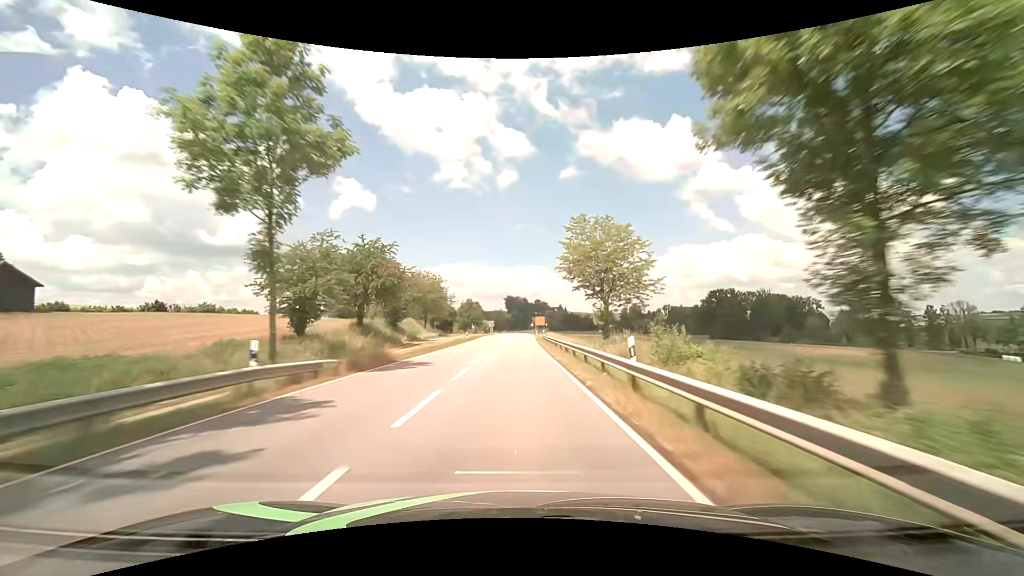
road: secondary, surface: asphalt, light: Day
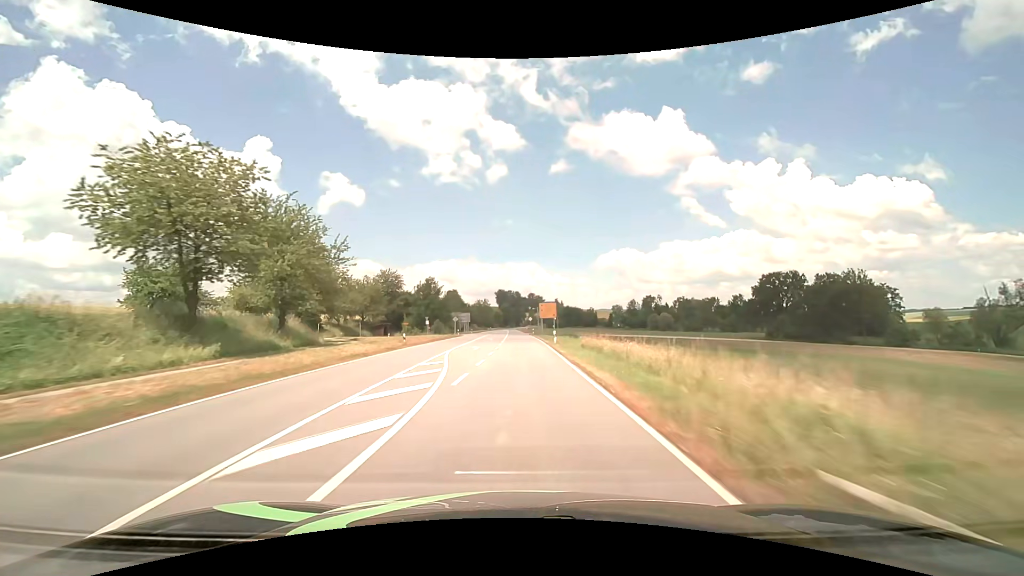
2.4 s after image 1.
(+0.5, +64.1) m; +1°
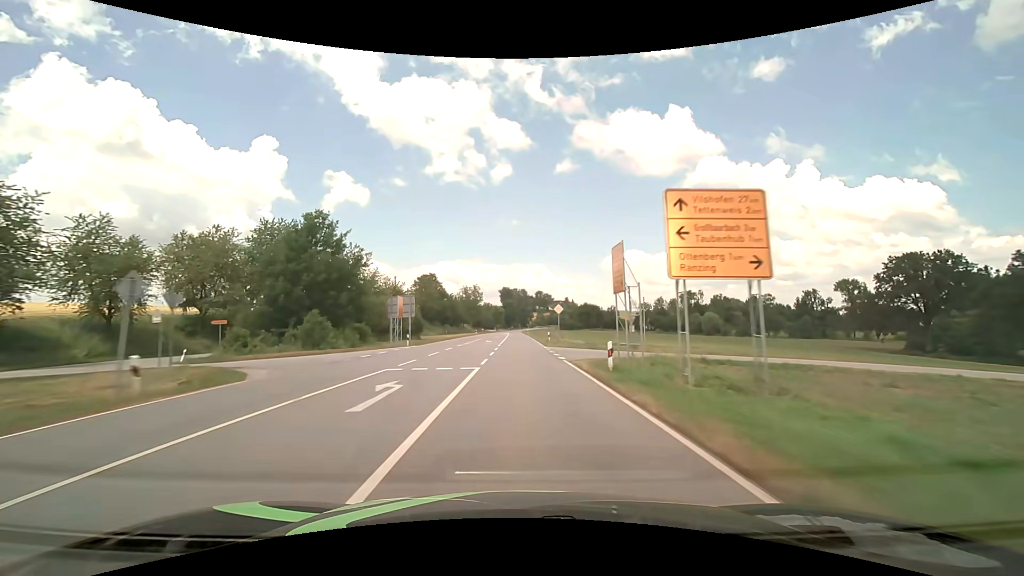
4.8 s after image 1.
(-0.4, +63.1) m; -1°
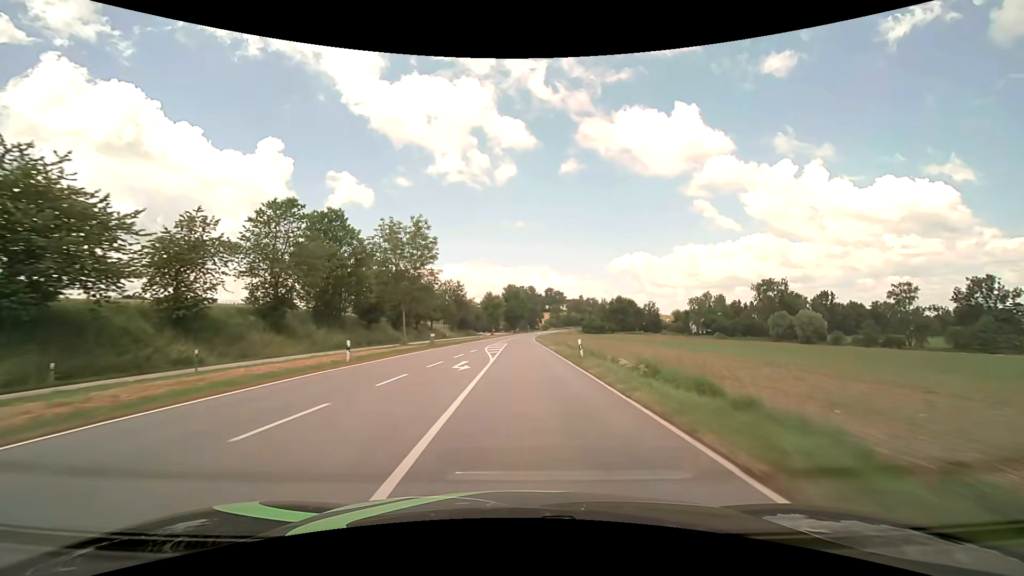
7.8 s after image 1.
(-0.7, +75.6) m; -1°
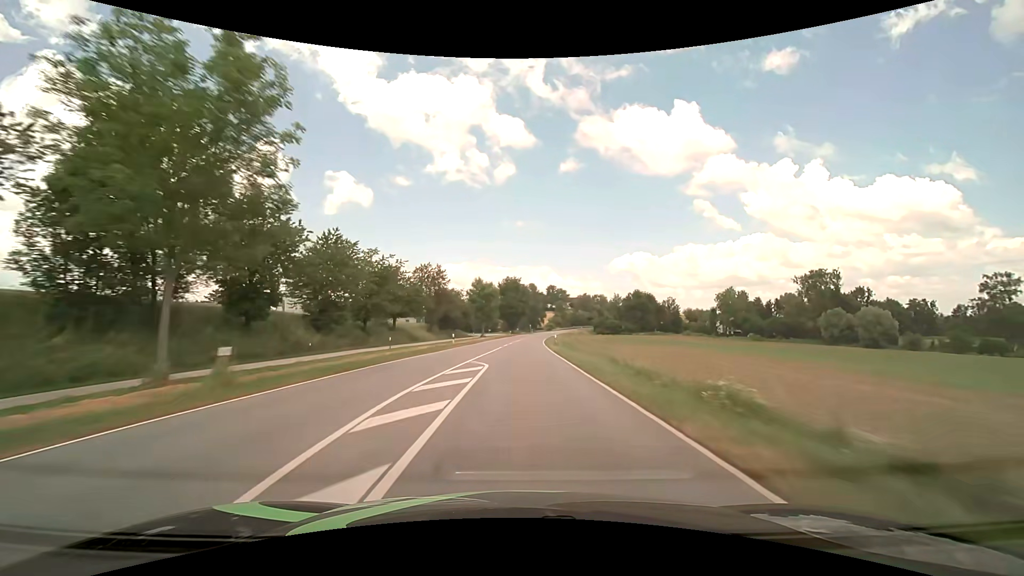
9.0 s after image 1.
(0.0, +30.3) m; 0°
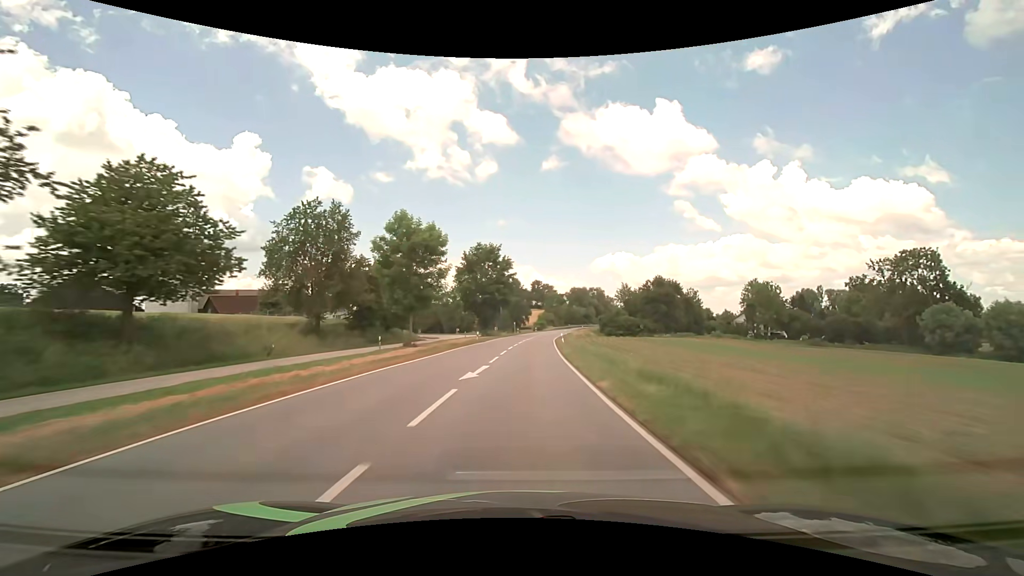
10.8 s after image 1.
(+0.5, +45.5) m; +2°
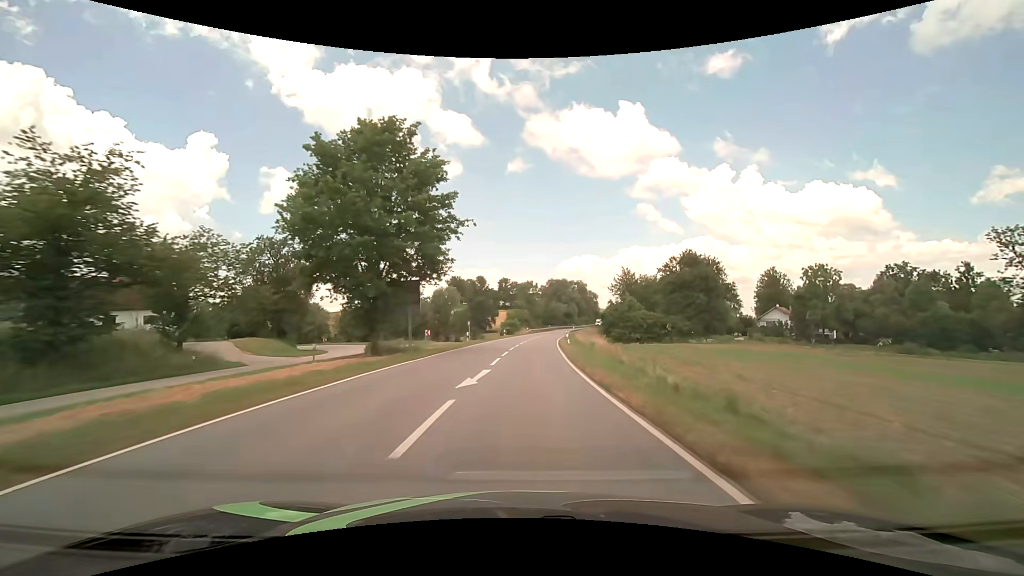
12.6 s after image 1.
(+1.4, +44.6) m; +4°
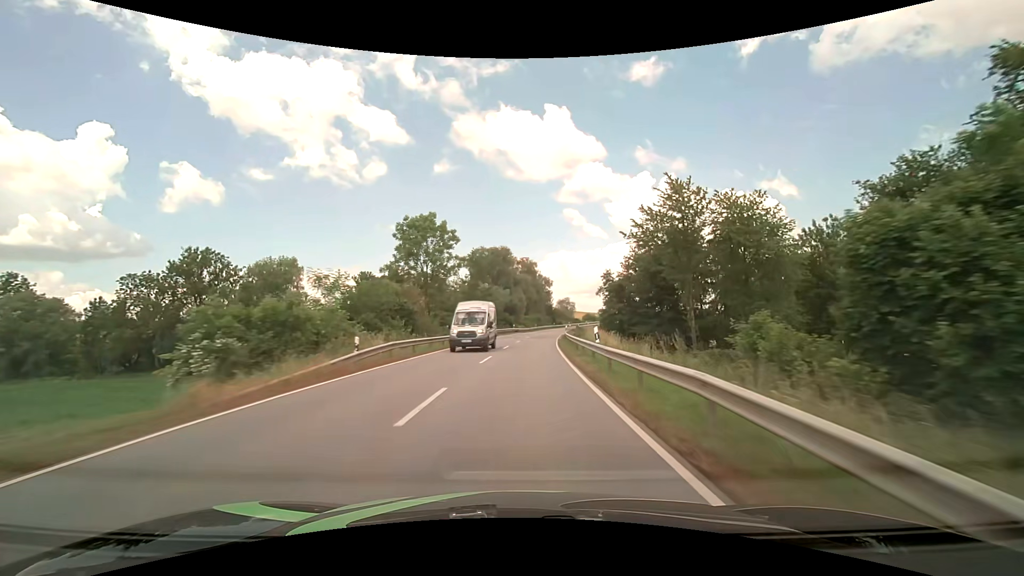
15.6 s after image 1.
(+4.7, +72.1) m; +8°
(0, +10) (0, +20) (+1, +30) (+1, +40) (+2, +50) (+3, +60) (+4, +70) (+5, +80) (+7, +90) (+9, +99) m
